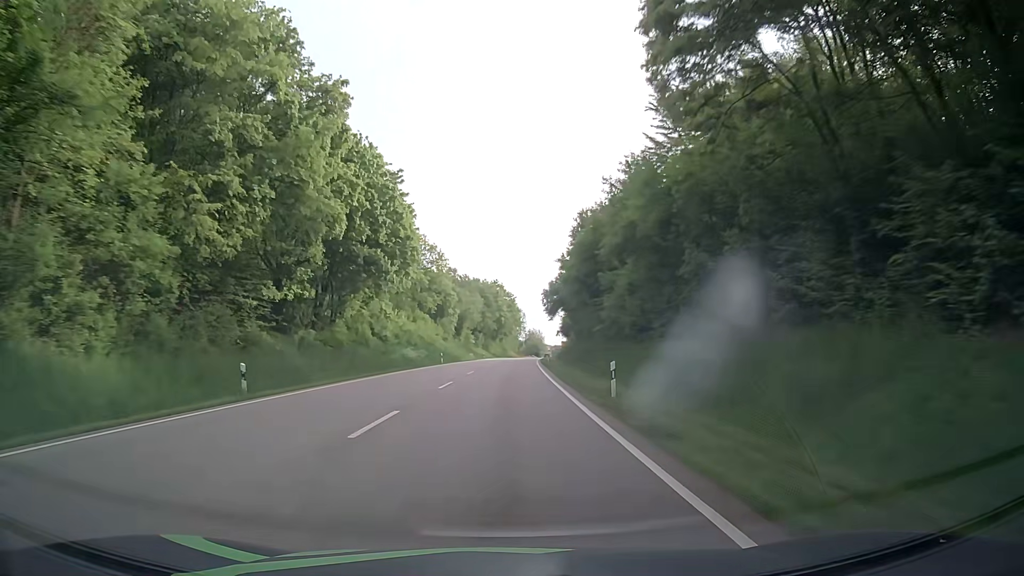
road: primary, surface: asphalt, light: Day
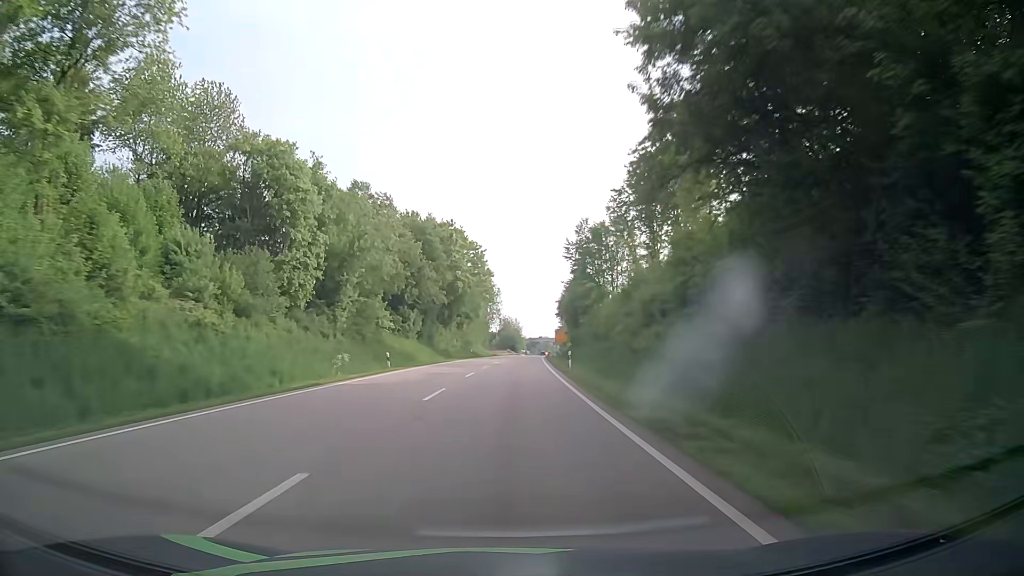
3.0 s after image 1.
(+1.6, +71.3) m; +2°
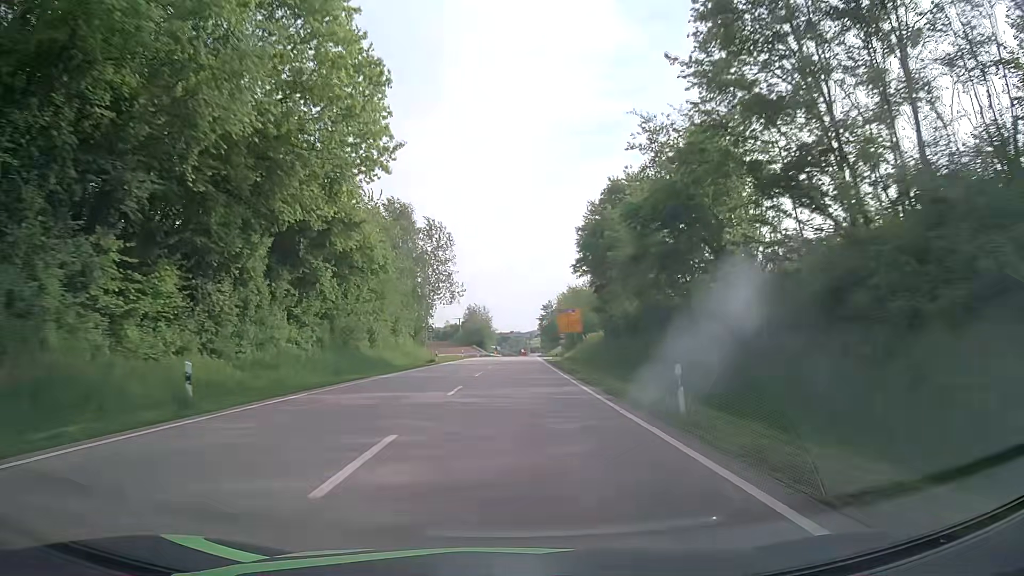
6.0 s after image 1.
(+1.8, +70.2) m; +3°
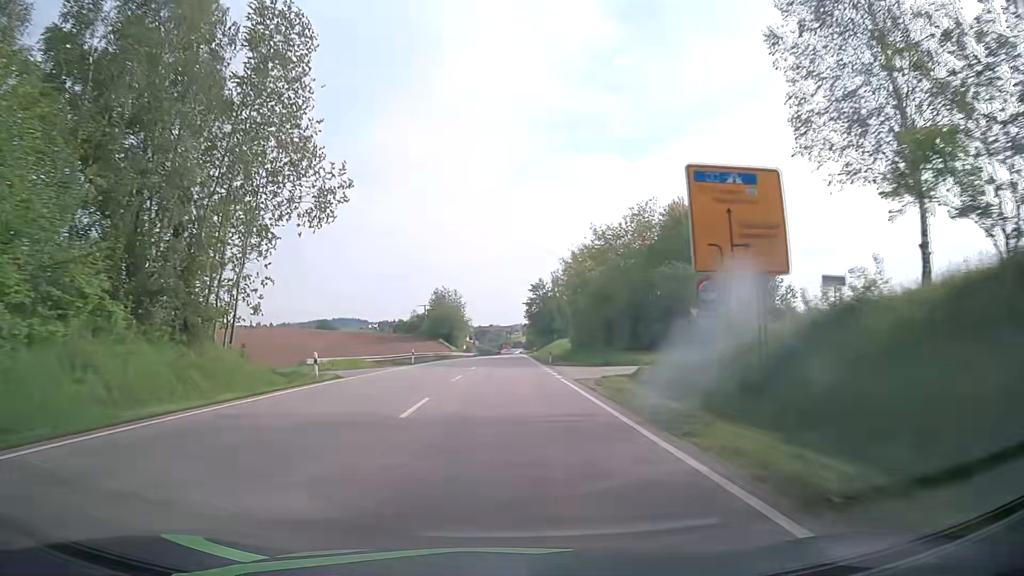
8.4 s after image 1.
(+0.8, +54.4) m; +2°
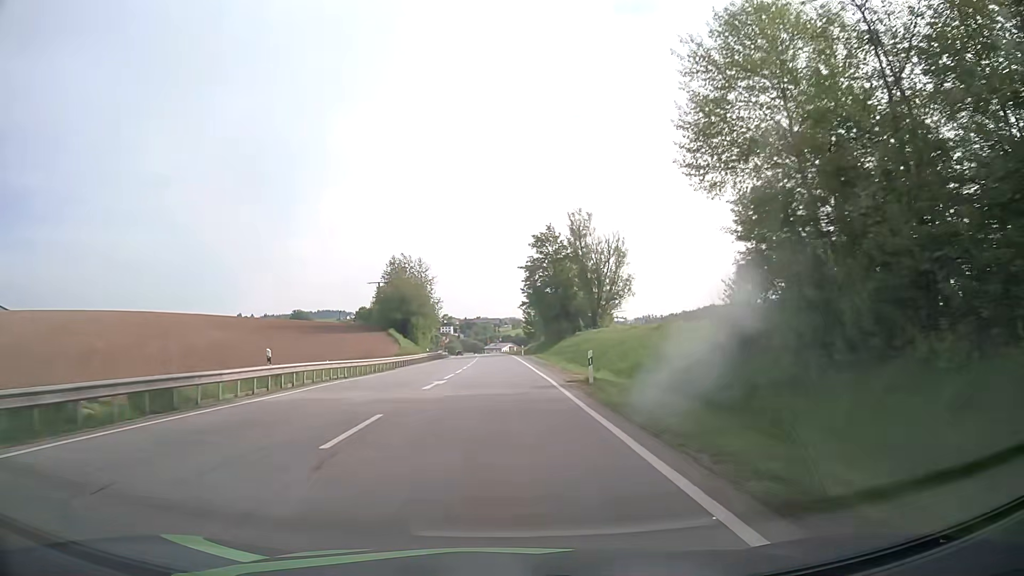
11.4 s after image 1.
(+0.3, +62.9) m; +1°
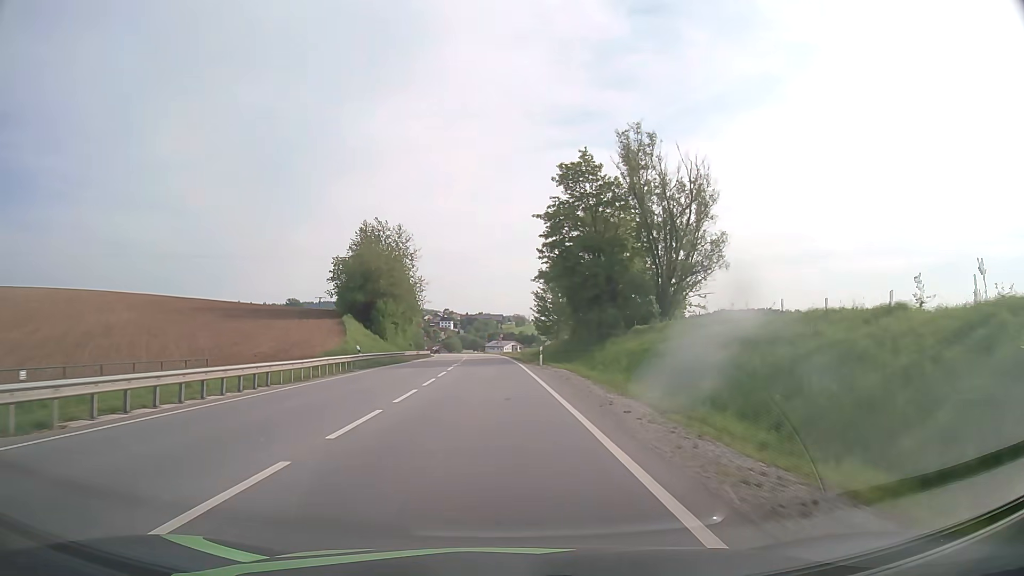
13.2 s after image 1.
(-0.1, +35.2) m; 0°
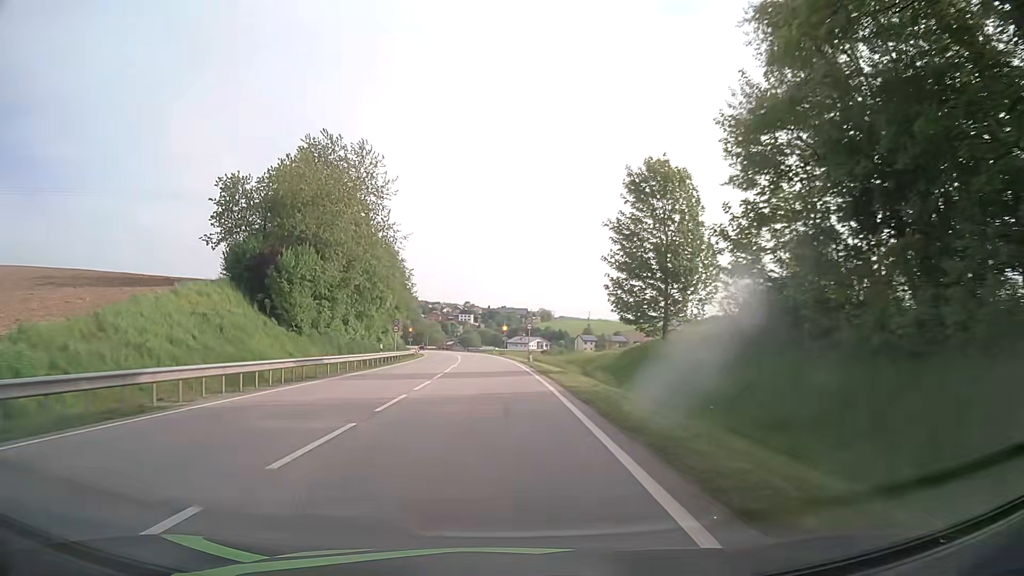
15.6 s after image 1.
(-0.6, +44.7) m; -2°
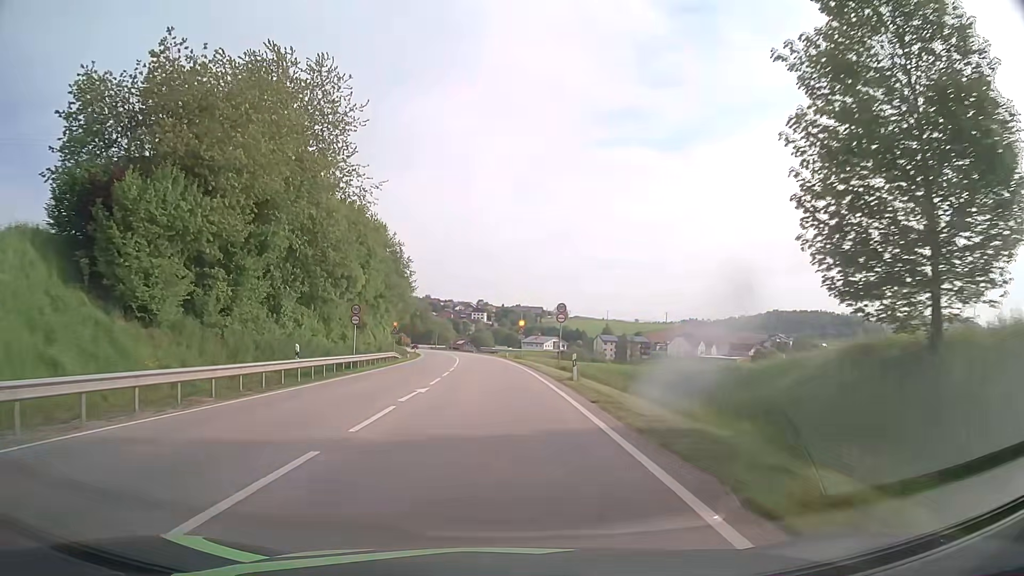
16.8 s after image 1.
(-0.2, +21.1) m; -1°
(0, +10) (0, +20) (0, +30) (-1, +40) (-1, +50) (-2, +60) (-2, +70) (-3, +80) (-4, +90) (-5, +100) m
